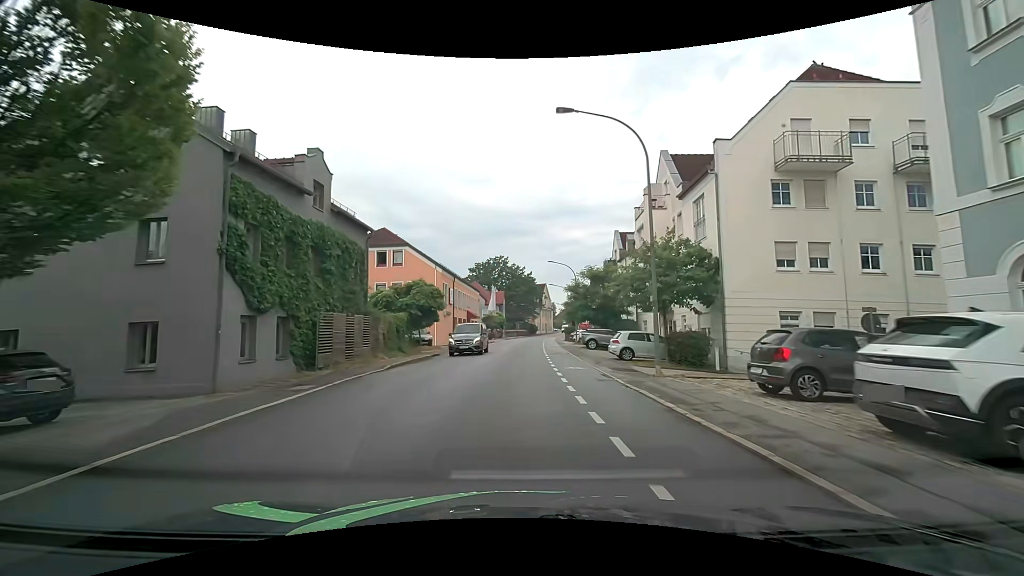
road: tertiary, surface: asphalt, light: Day
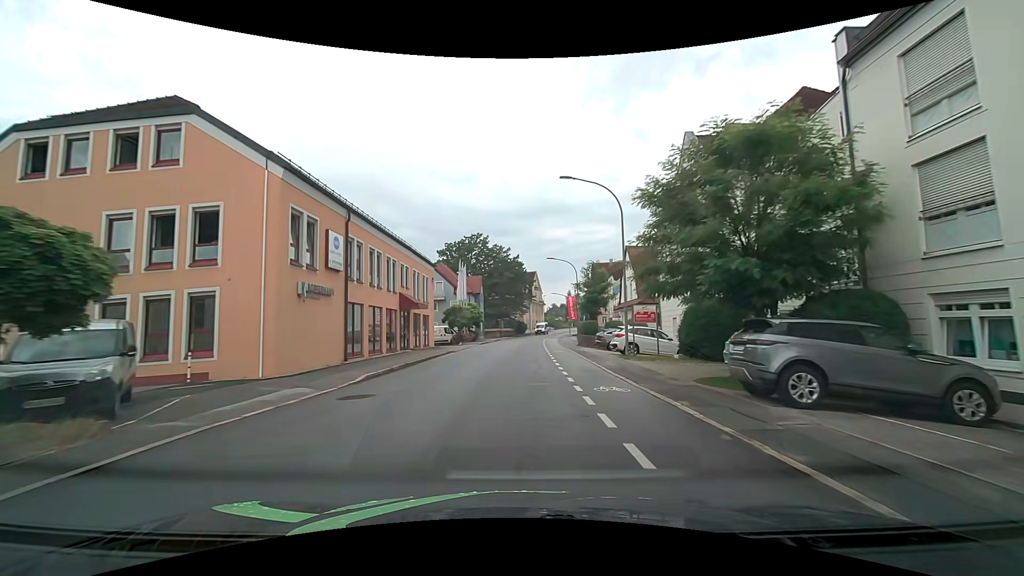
(+0.6, +29.0) m; +2°
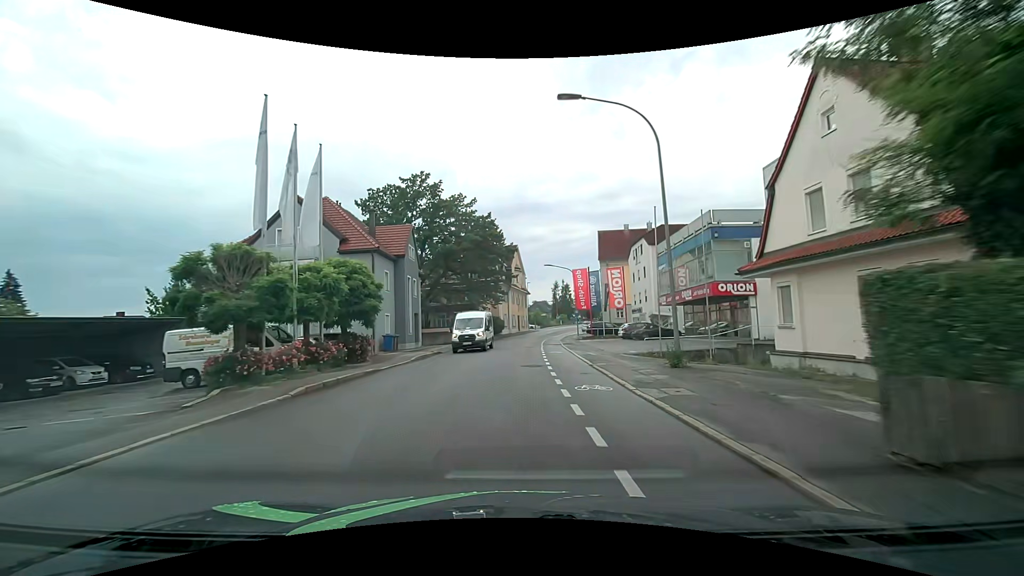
(+1.0, +37.6) m; +2°
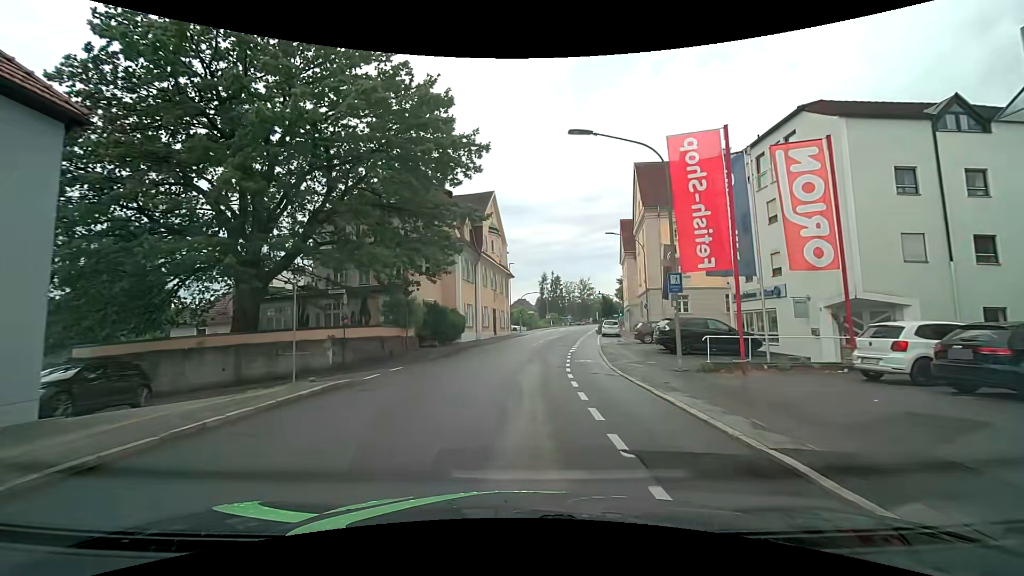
(+0.4, +34.6) m; +2°
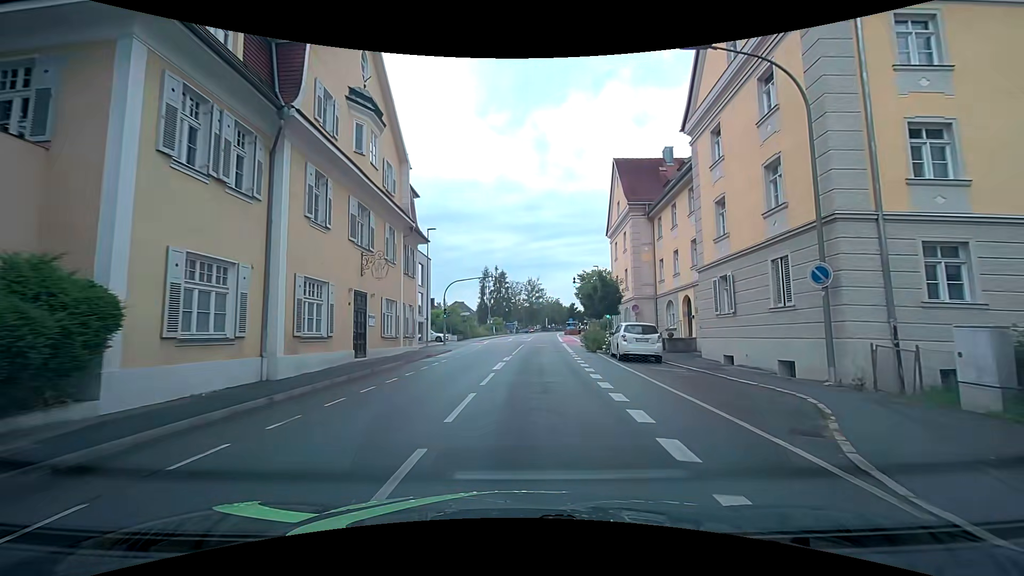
(+1.3, +29.1) m; +7°
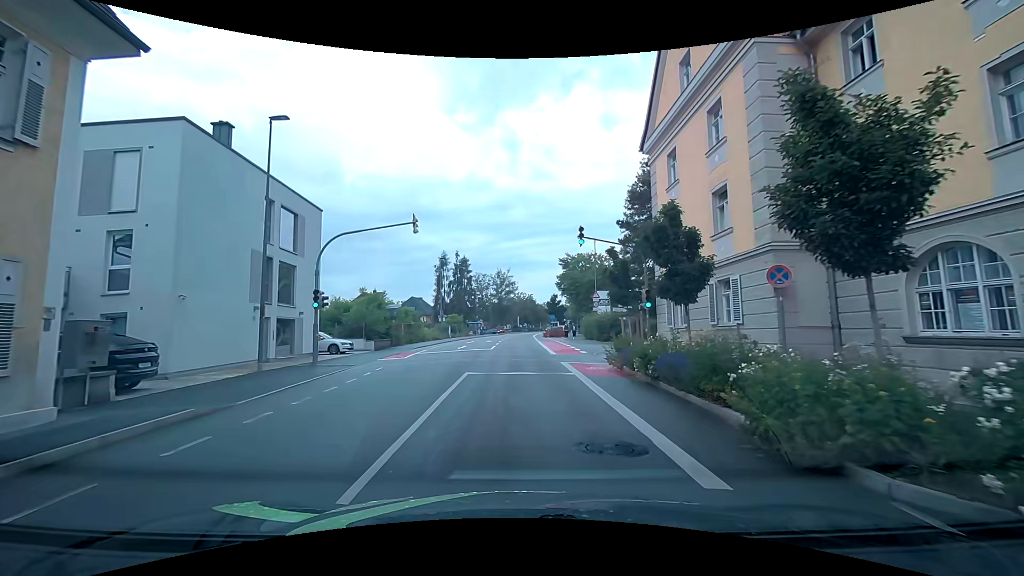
(+0.7, +23.0) m; +4°
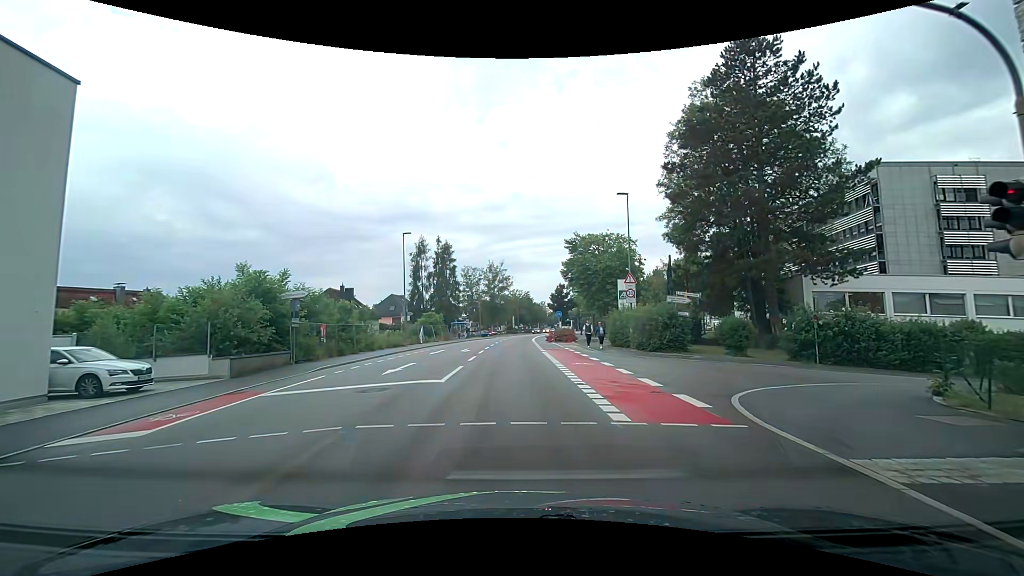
(0.0, +17.3) m; +1°
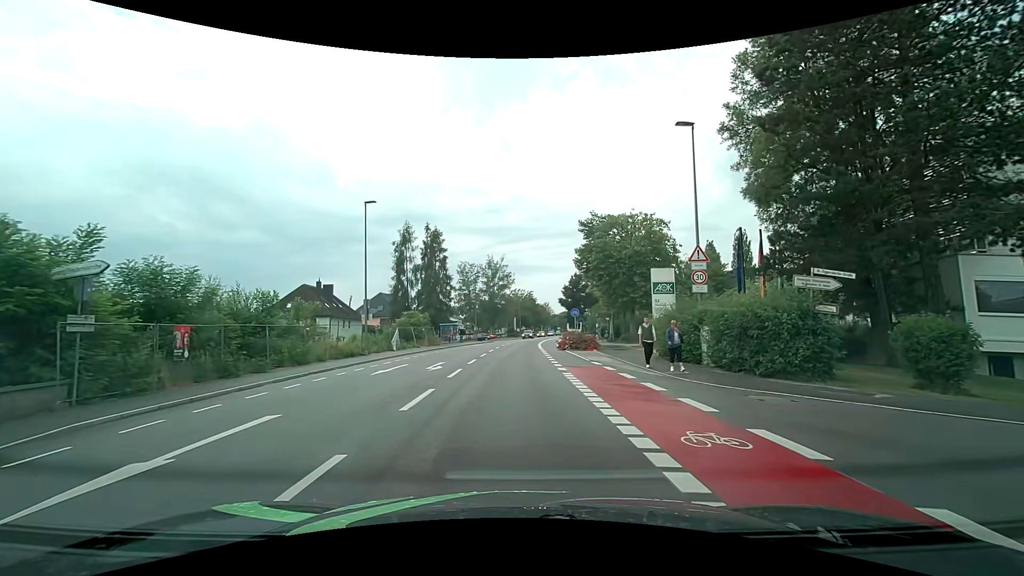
(-0.2, +12.2) m; -1°
(0, +10) (0, +20) (0, +30) (0, +40) (0, +50) (+1, +60) (+2, +70) (+4, +80) (+5, +90) (+7, +100) m
